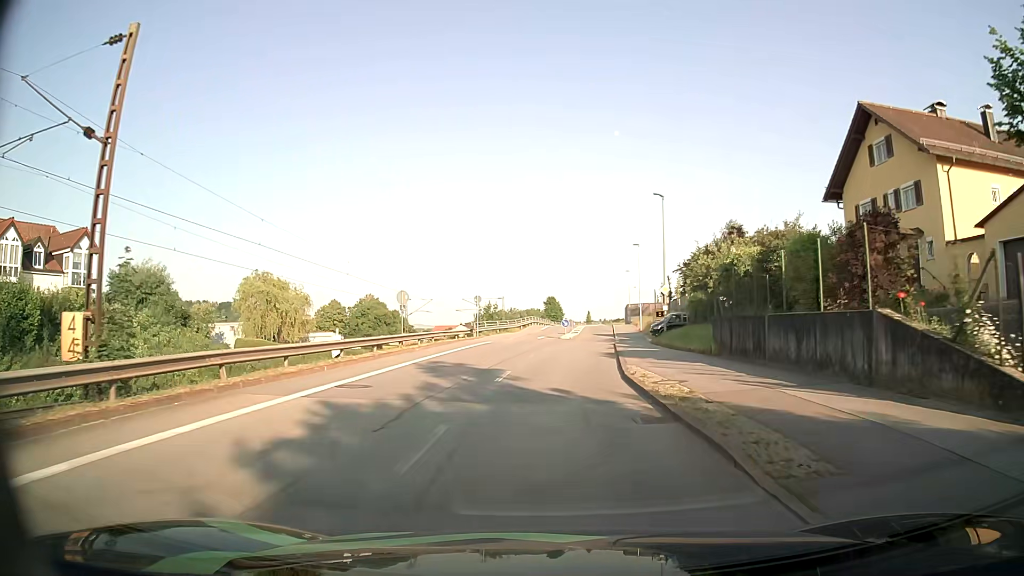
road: unclassified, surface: asphalt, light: Day
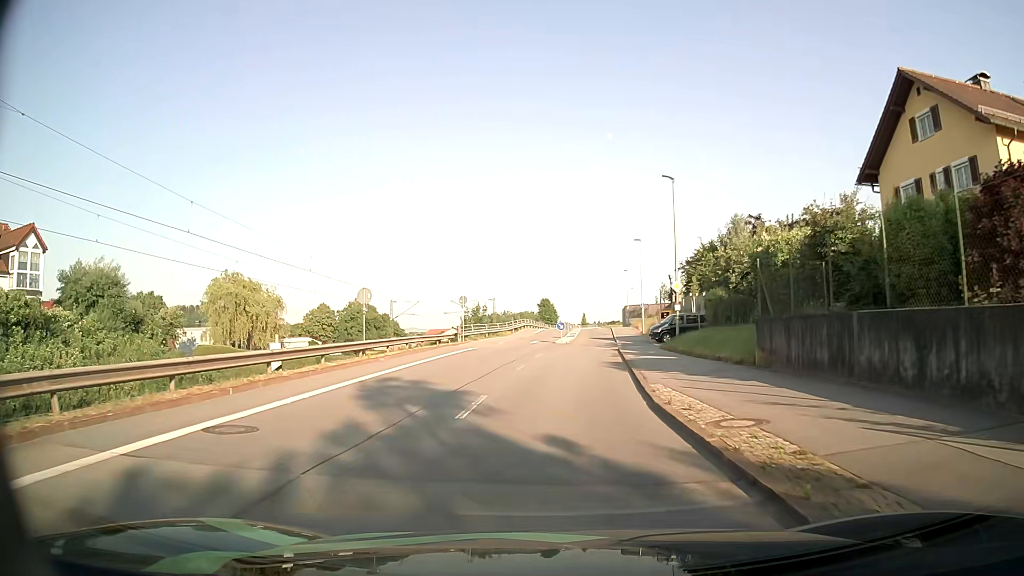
(0.0, +5.3) m; 0°
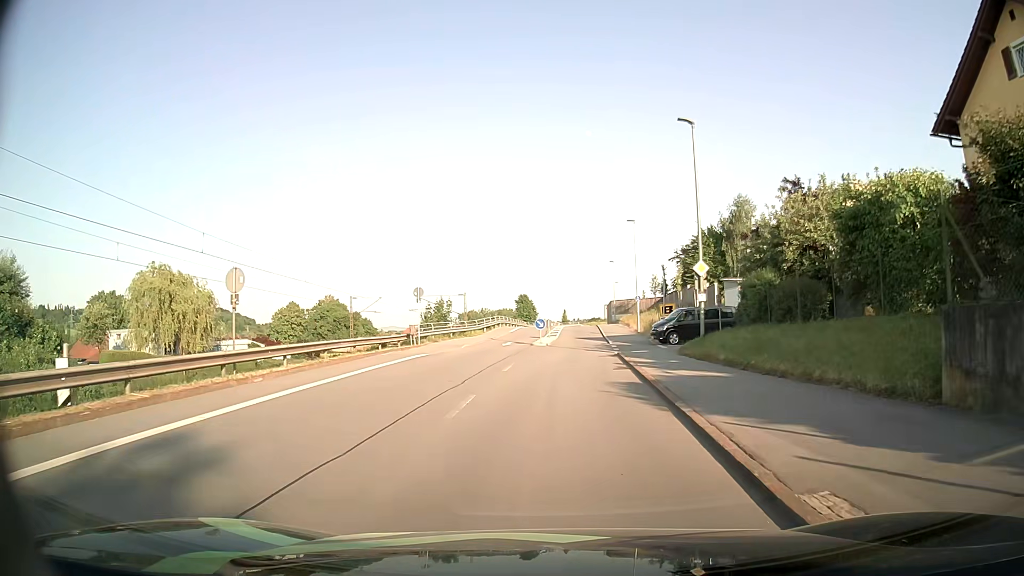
(+0.1, +9.0) m; +2°
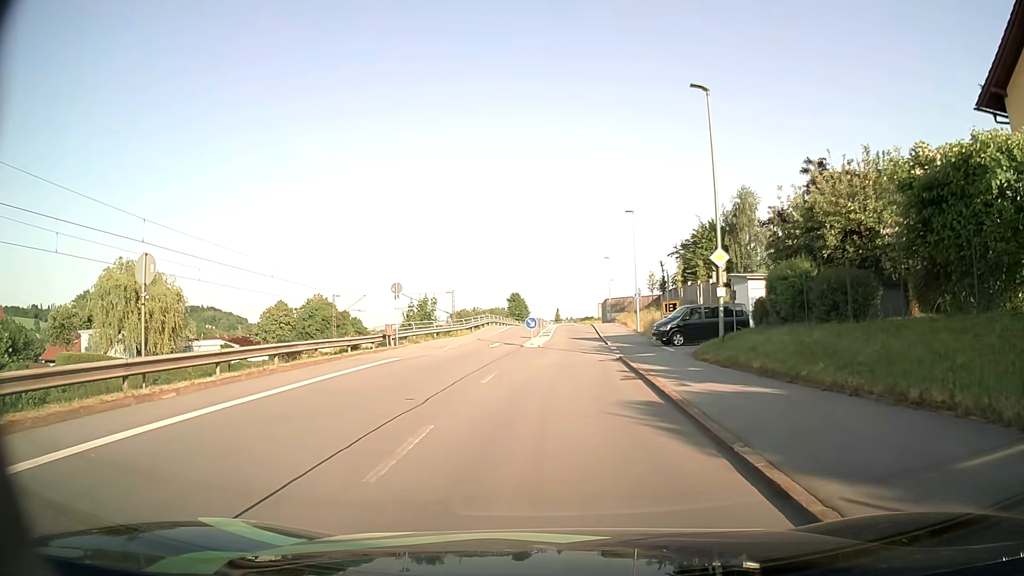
(0.0, +3.5) m; 0°
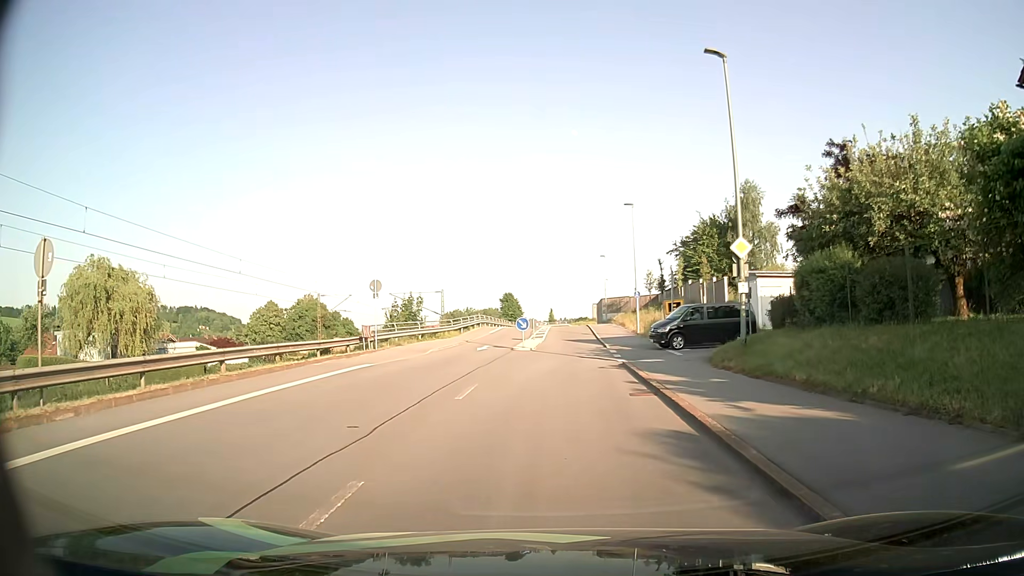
(0.0, +2.8) m; 0°
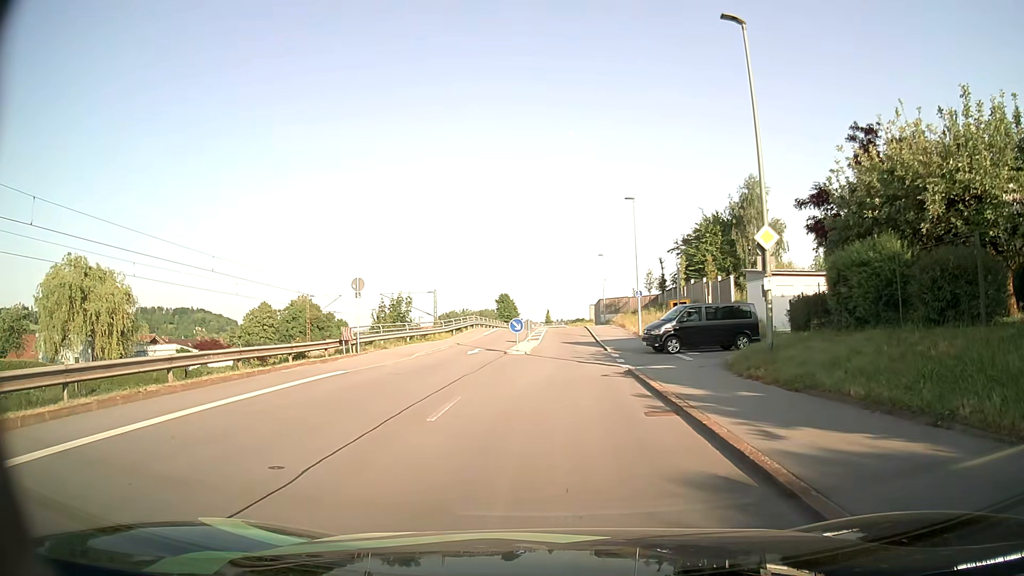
(0.0, +2.3) m; 0°
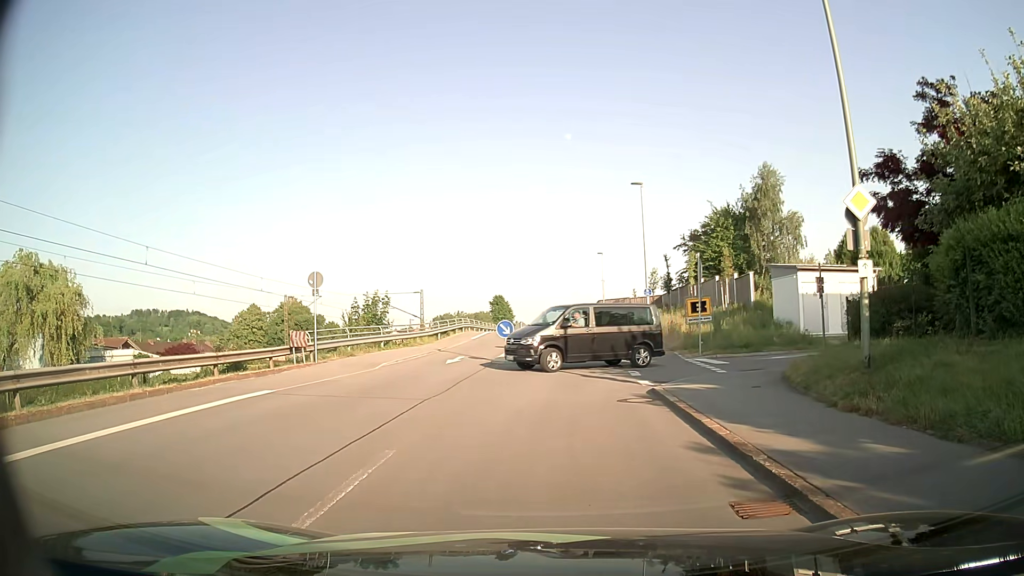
(+0.1, +4.8) m; +2°
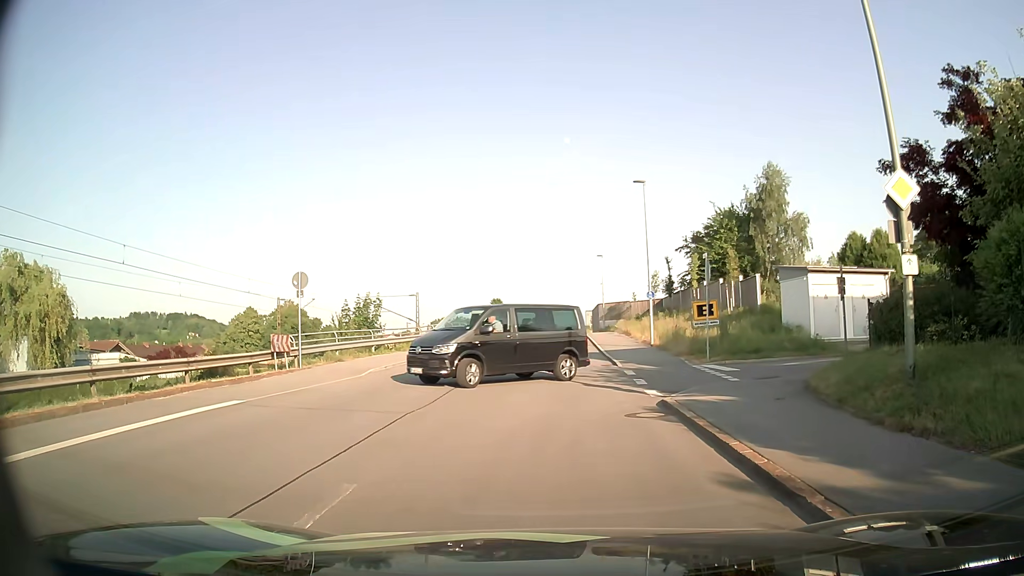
(0.0, +1.5) m; +1°
